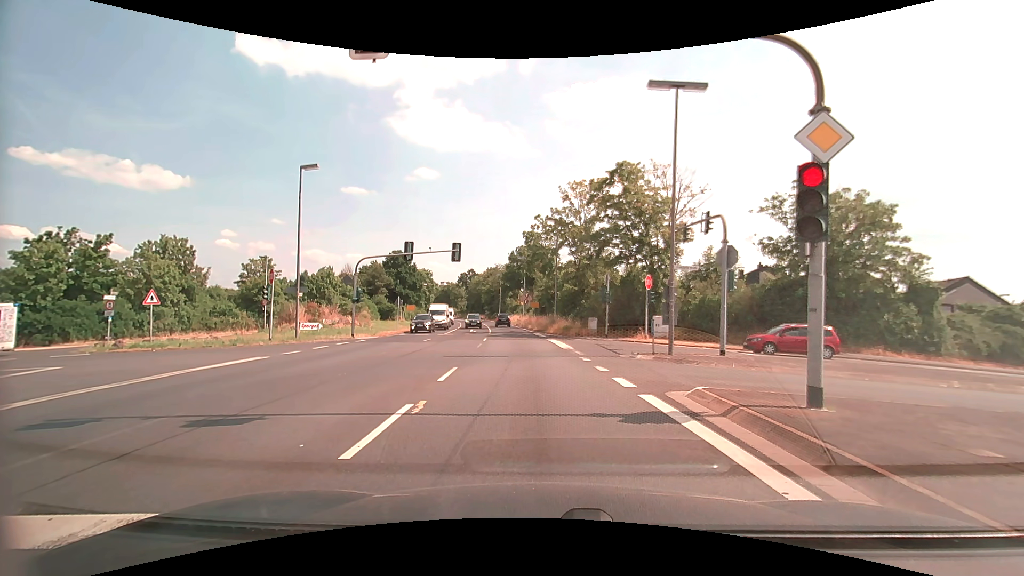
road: primary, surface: asphalt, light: Day
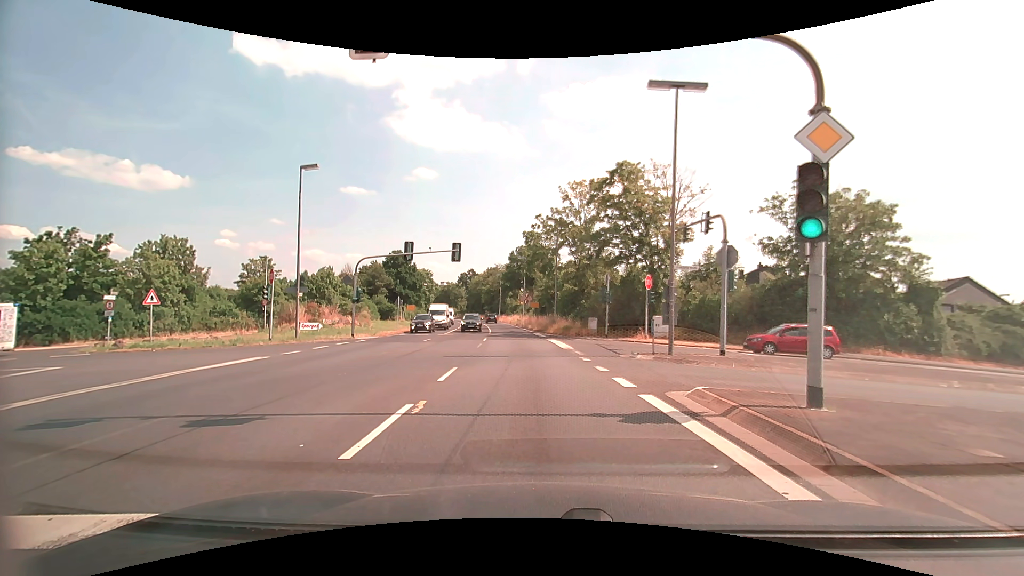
(0.0, 0.0) m; 0°
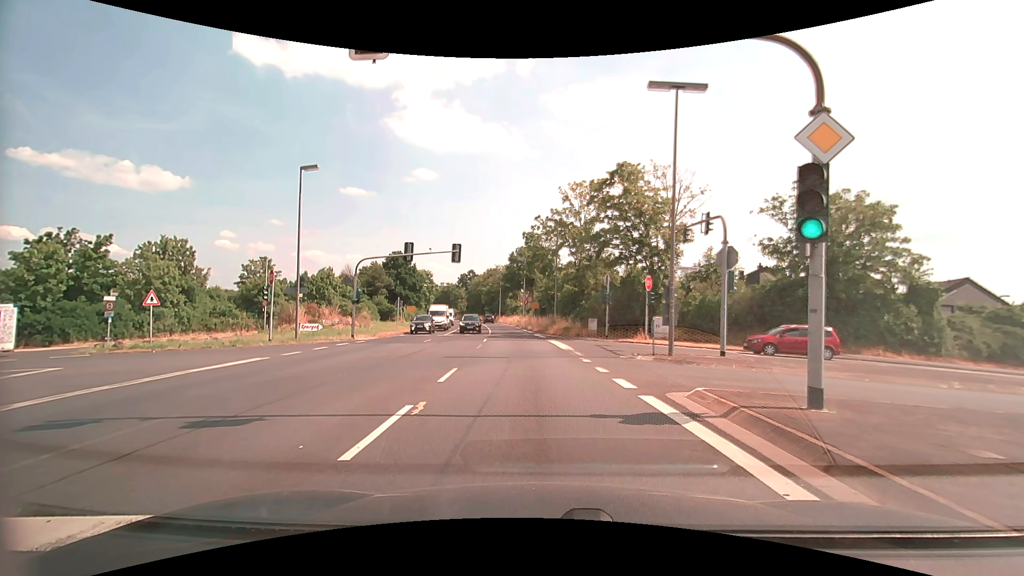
(0.0, 0.0) m; 0°
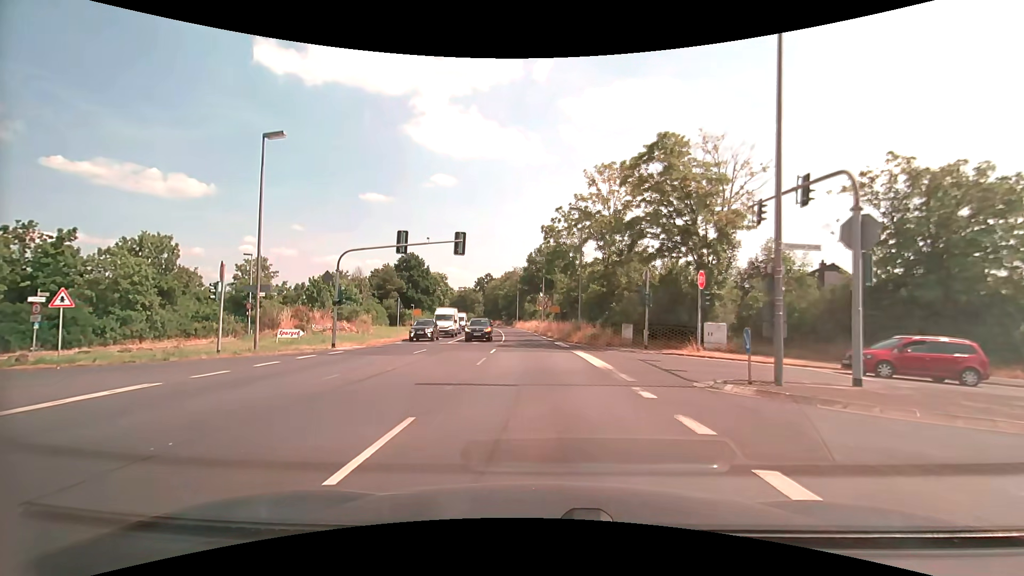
(-0.1, +6.9) m; -2°
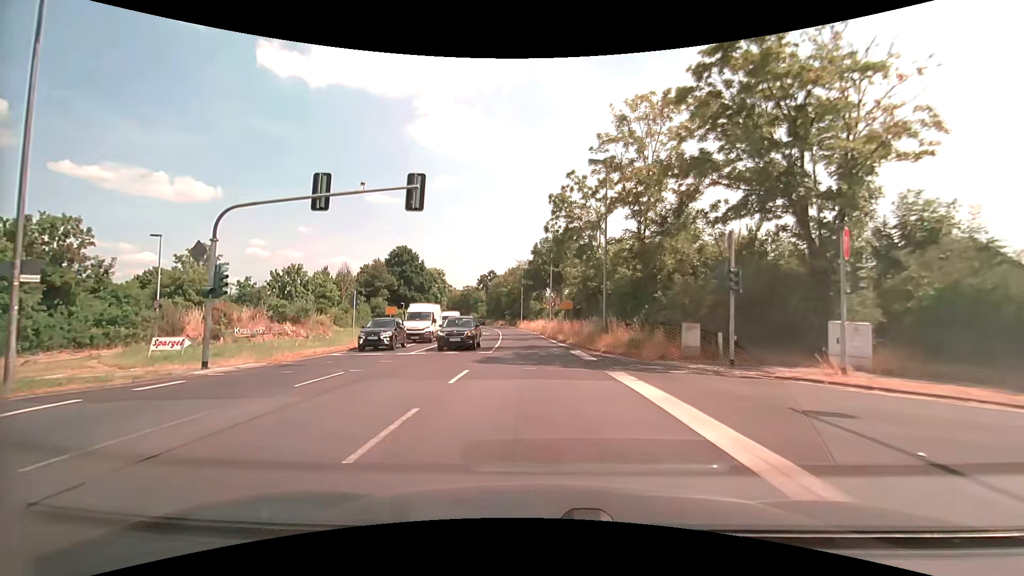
(-0.2, +11.7) m; -1°
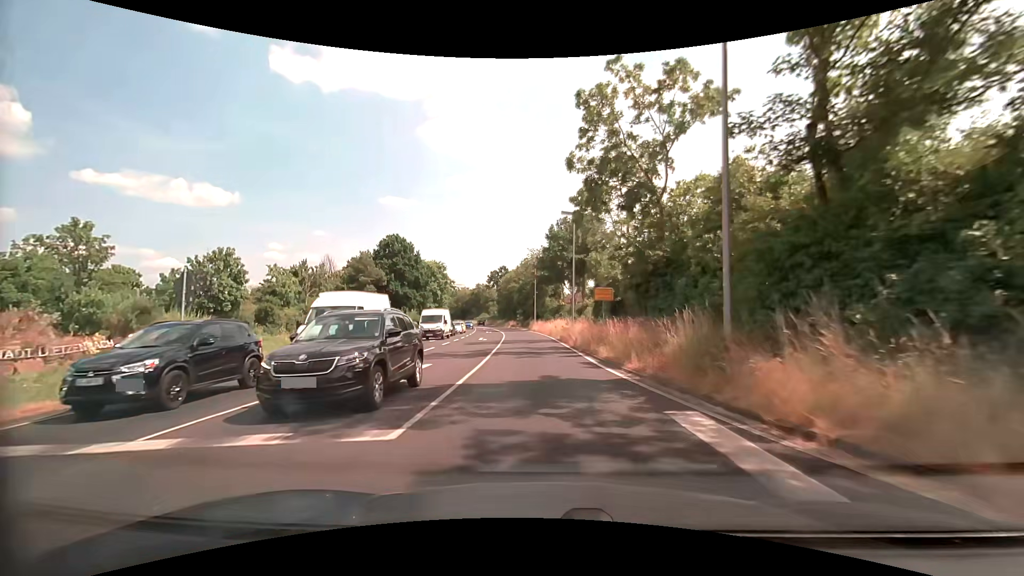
(-0.2, +16.3) m; -2°
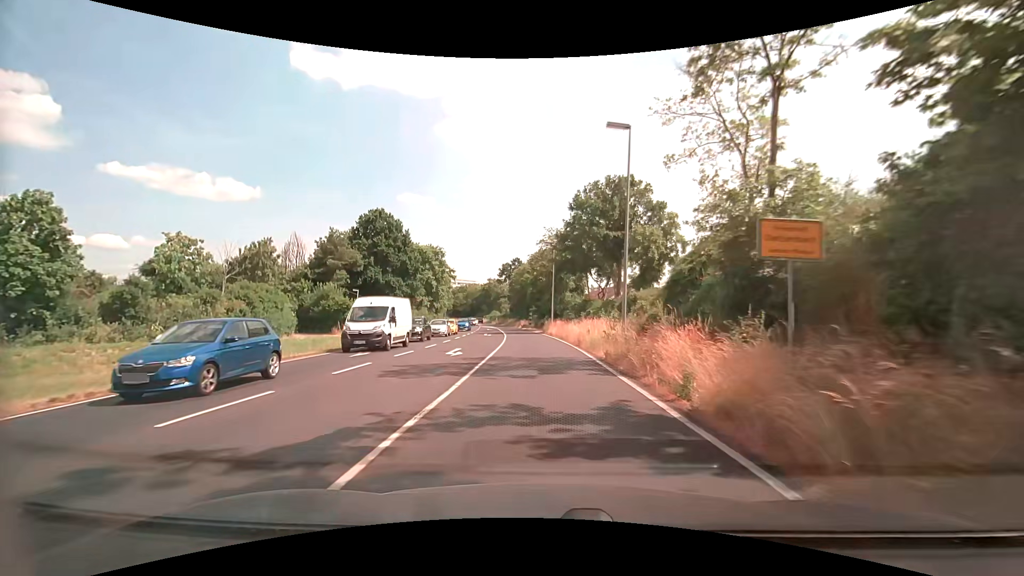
(-0.3, +18.1) m; -1°
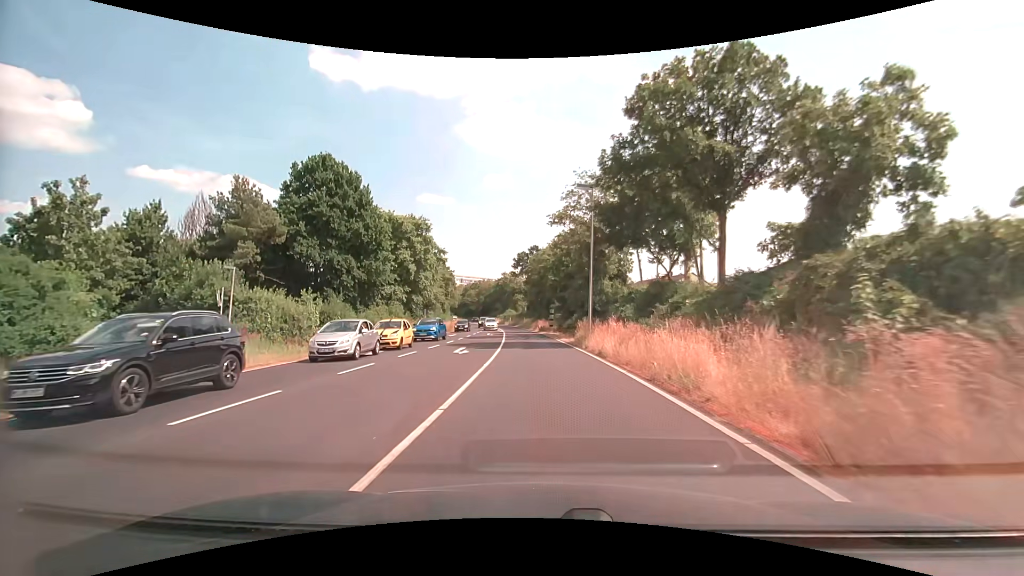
(-0.7, +24.1) m; -3°
(0, +10) (0, +20) (-1, +30) (-1, +40) (-2, +50) (-3, +60) (-4, +70) (-5, +80) (-6, +90) (-8, +100) m
